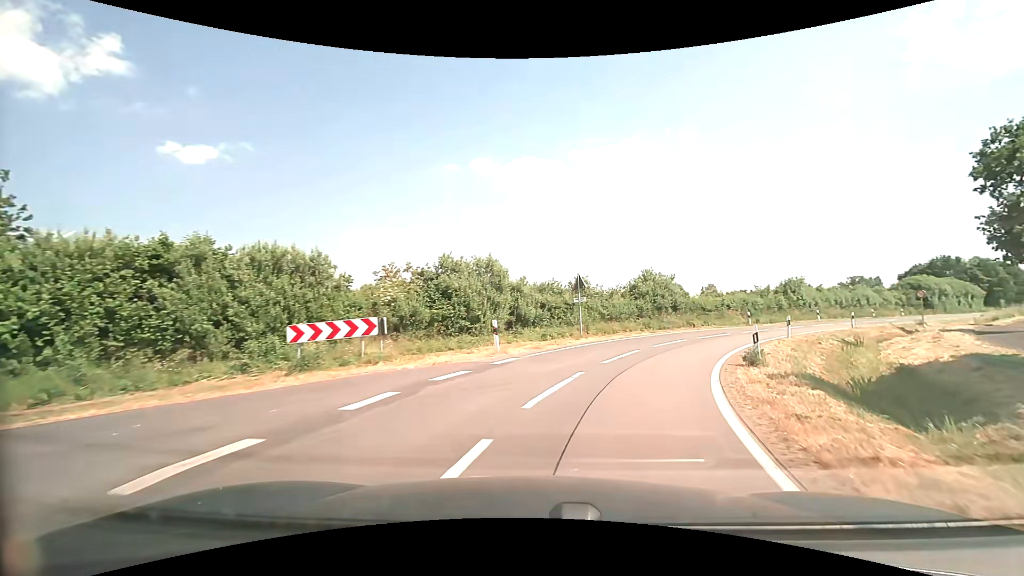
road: secondary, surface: asphalt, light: Day
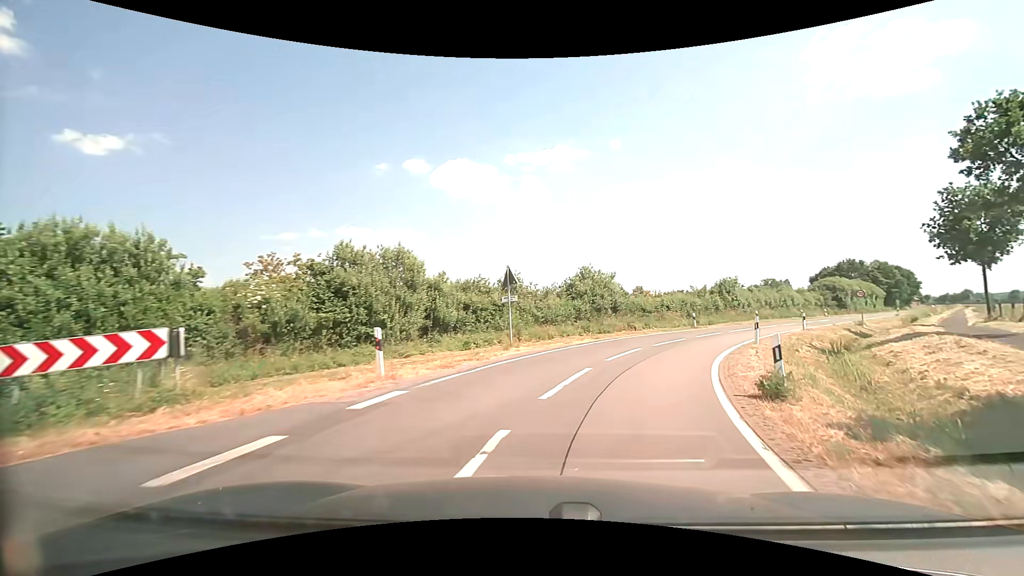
(+0.3, +5.3) m; +7°
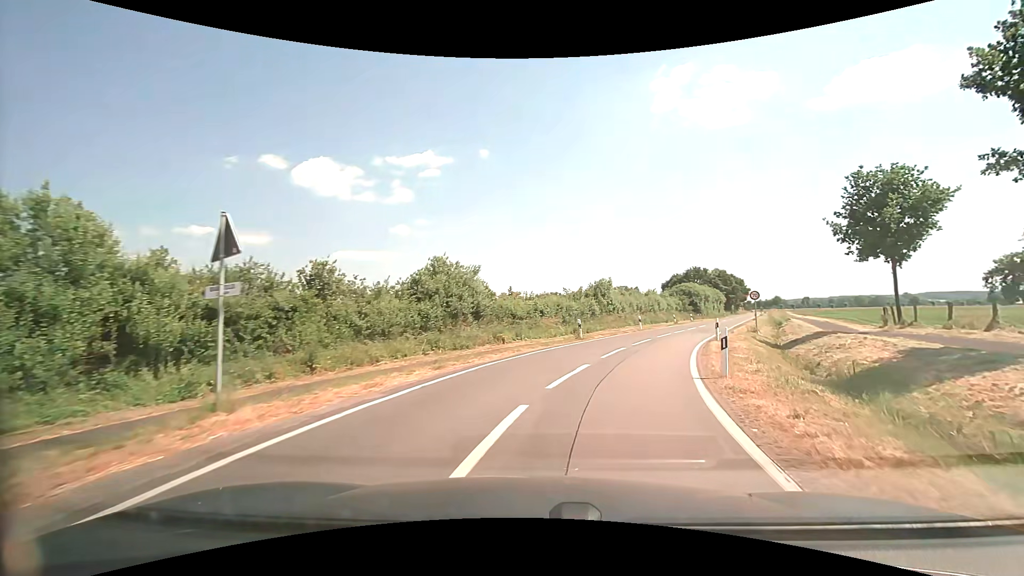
(+1.4, +10.4) m; +15°
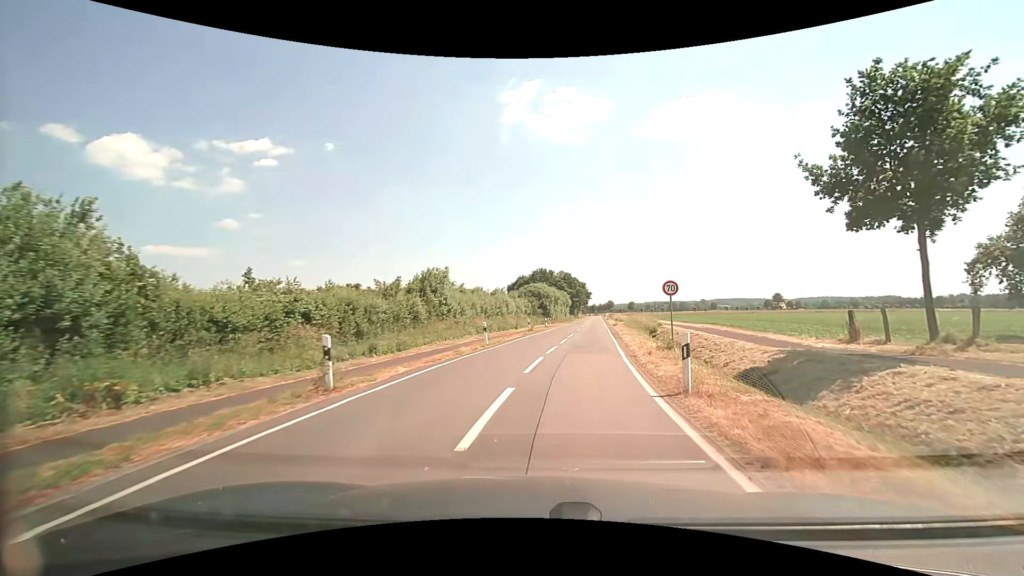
(+2.7, +16.0) m; +17°
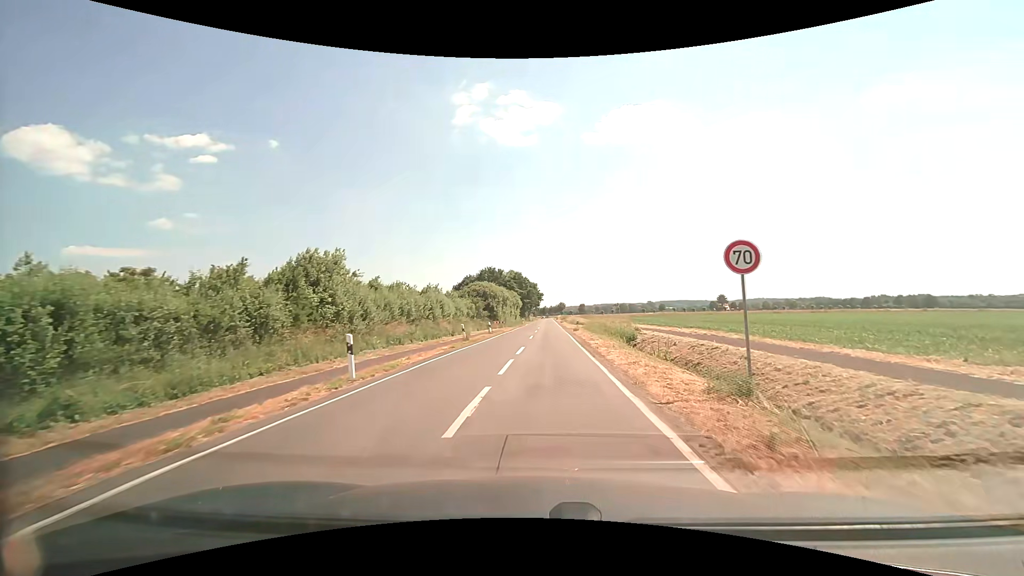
(+0.7, +11.5) m; +6°
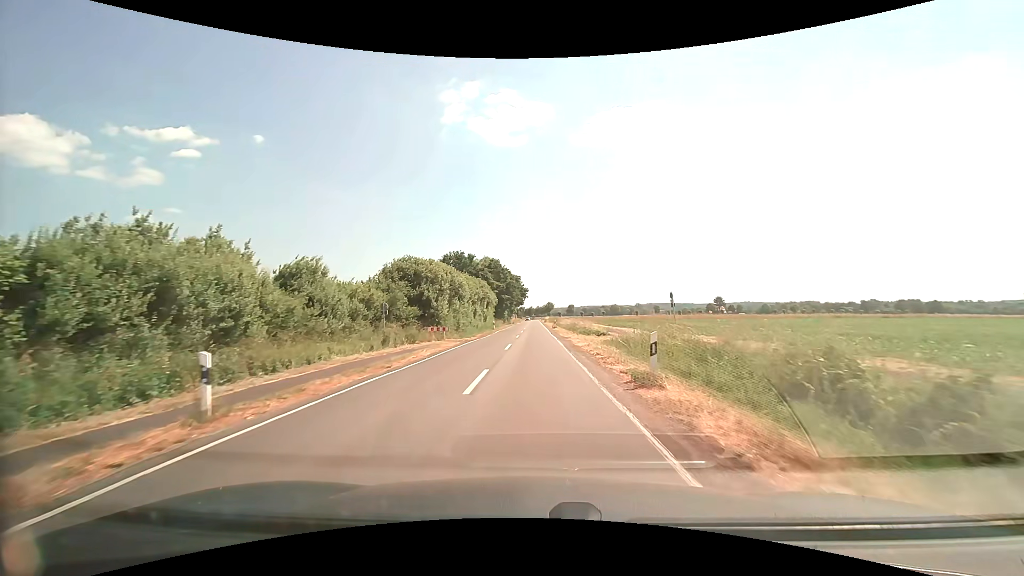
(+1.2, +33.5) m; +2°
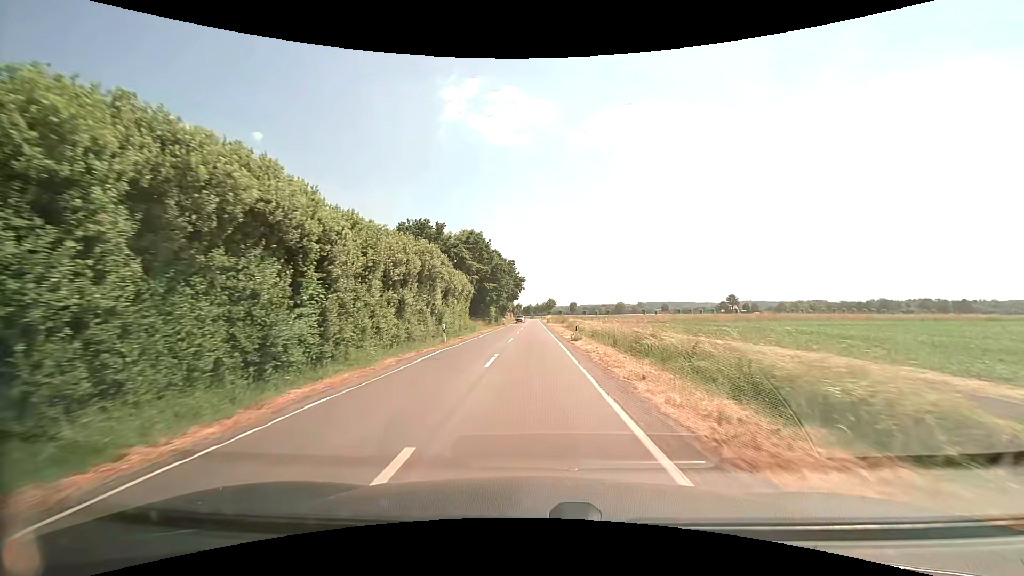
(+0.1, +32.1) m; 0°
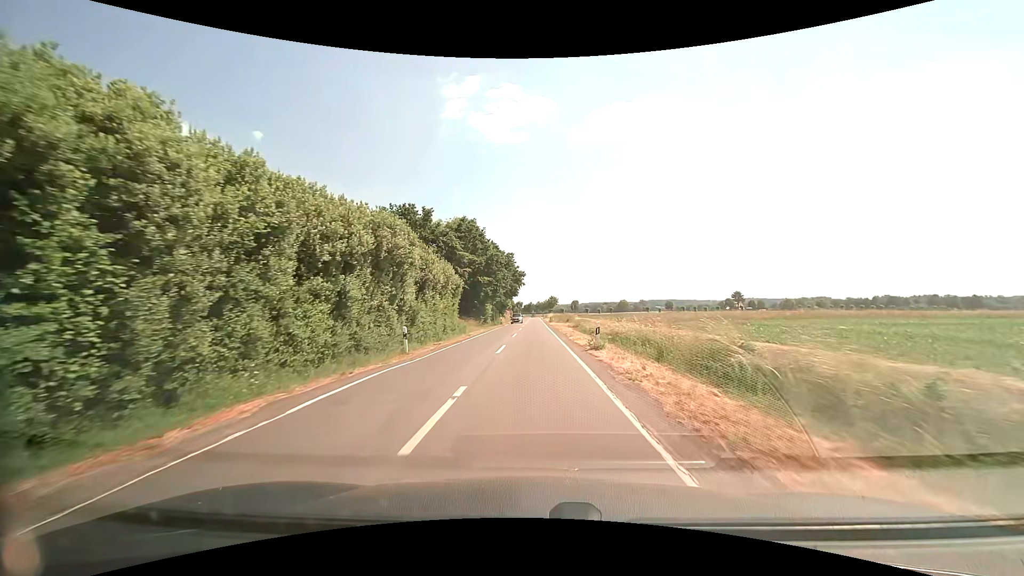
(0.0, +8.3) m; 0°
